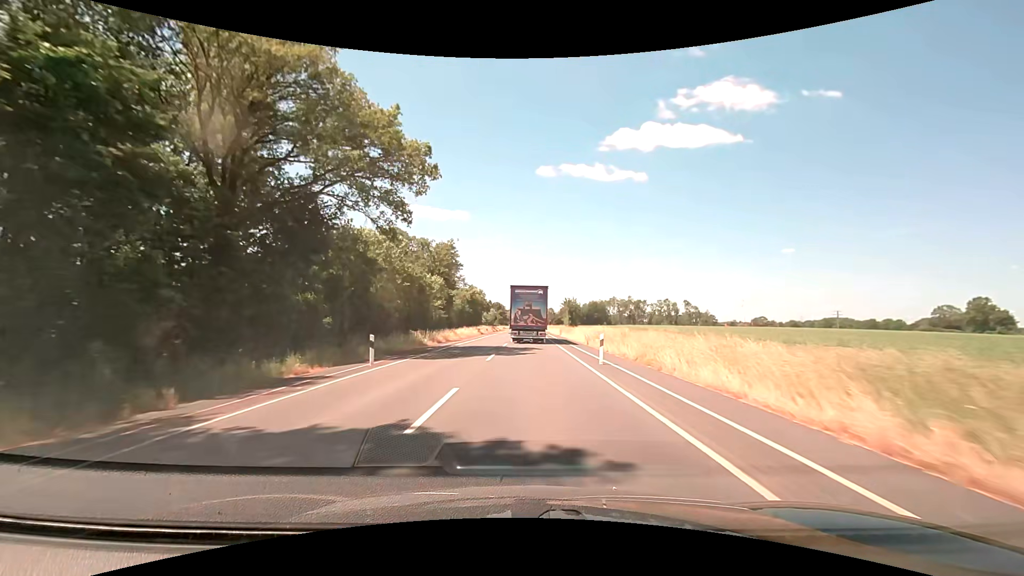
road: secondary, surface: asphalt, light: Day
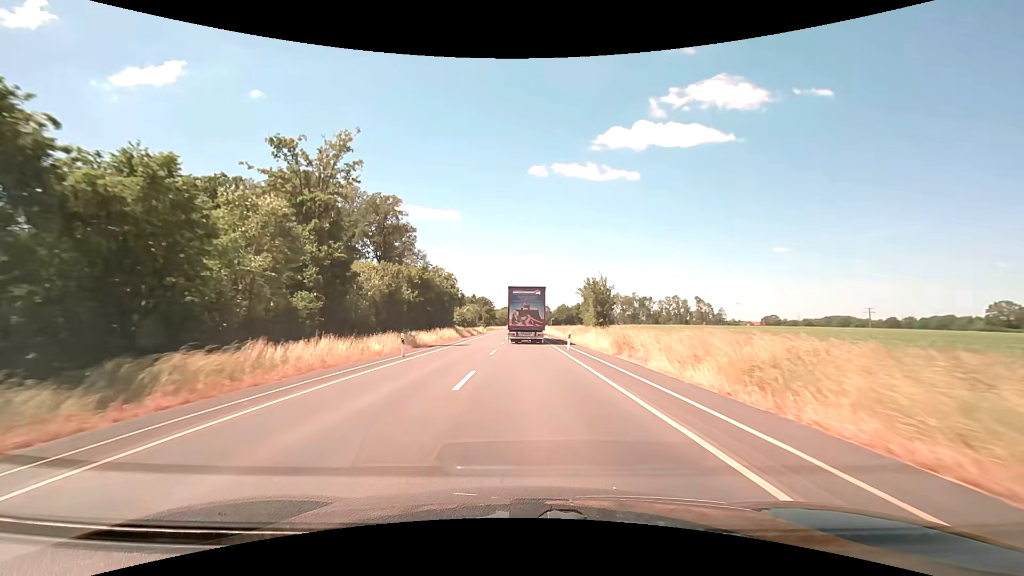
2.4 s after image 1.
(+0.4, +44.6) m; +1°
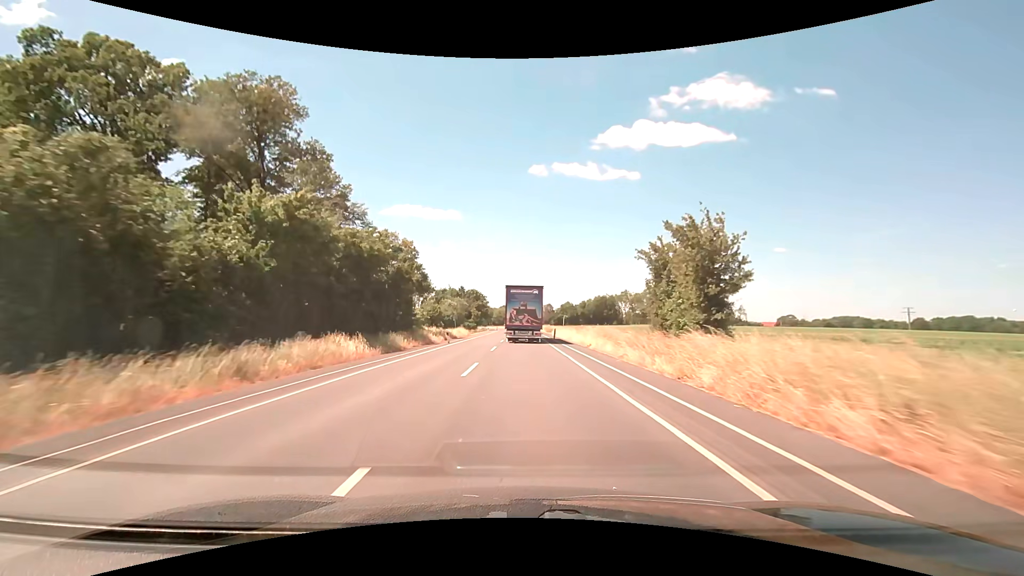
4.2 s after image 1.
(-0.2, +33.9) m; 0°
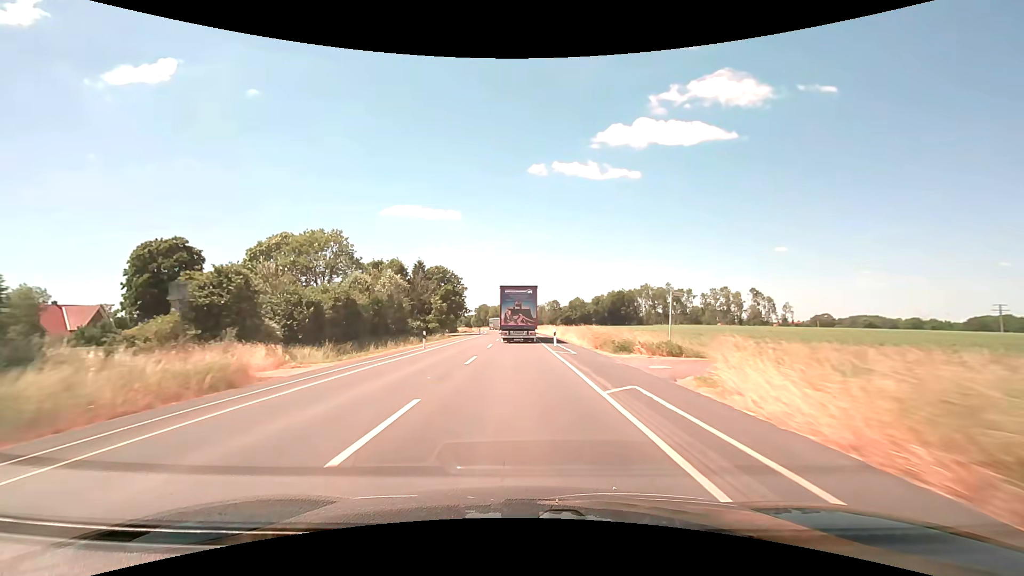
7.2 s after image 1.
(+0.1, +56.5) m; 0°
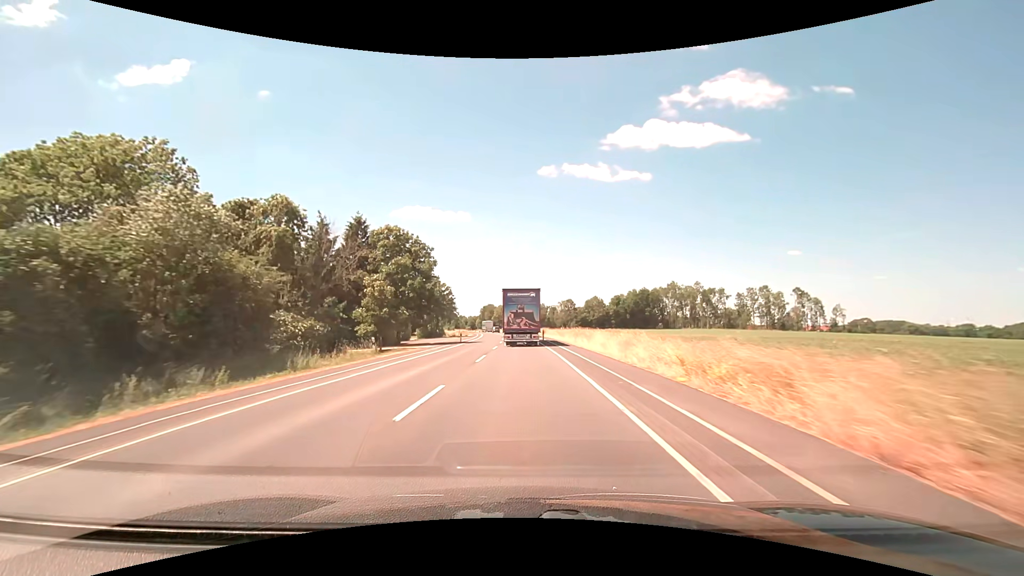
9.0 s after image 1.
(-0.1, +34.2) m; -1°
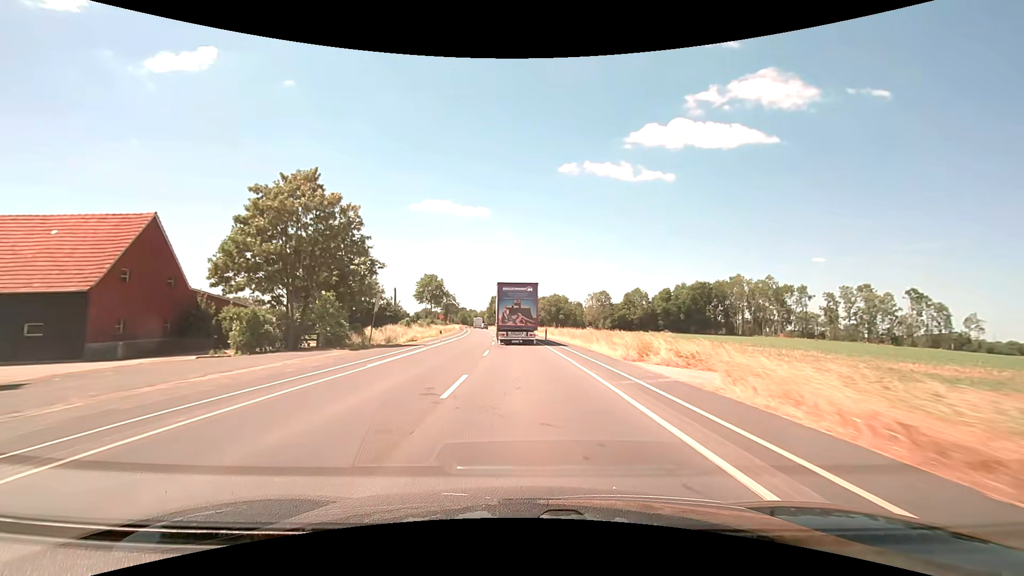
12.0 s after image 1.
(-1.0, +58.9) m; -2°
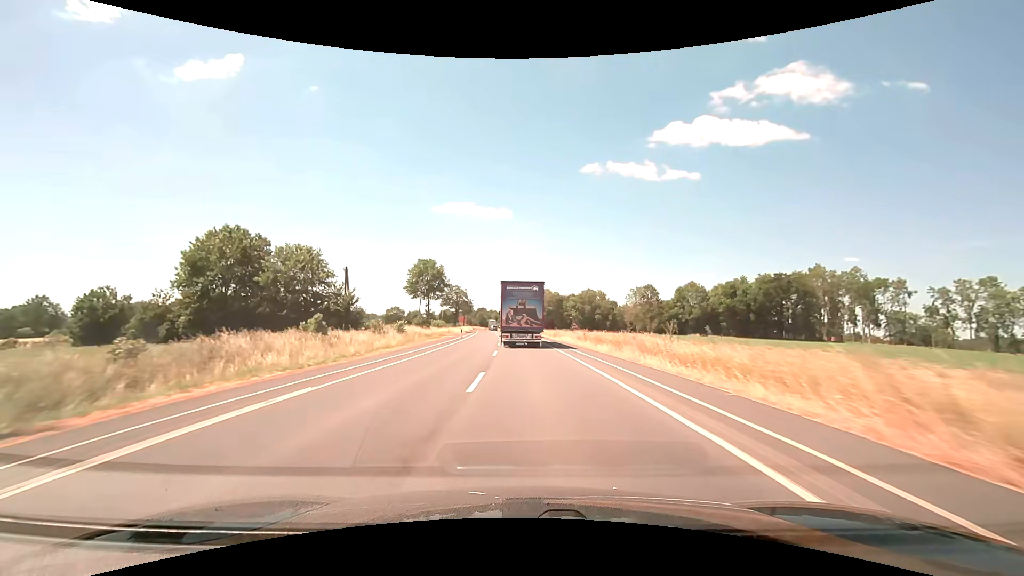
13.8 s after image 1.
(-1.1, +35.5) m; -3°
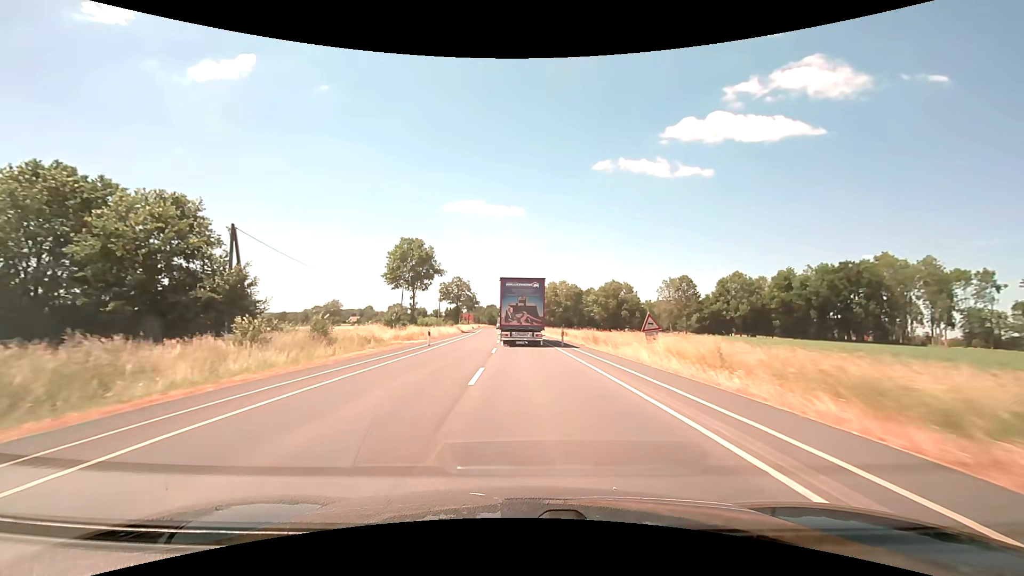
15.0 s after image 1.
(-0.3, +23.5) m; -1°
(0, +10) (0, +20) (0, +30) (-1, +40) (-1, +50) (-2, +60) (-2, +70) (-3, +80) (-3, +90) (-4, +100) m
